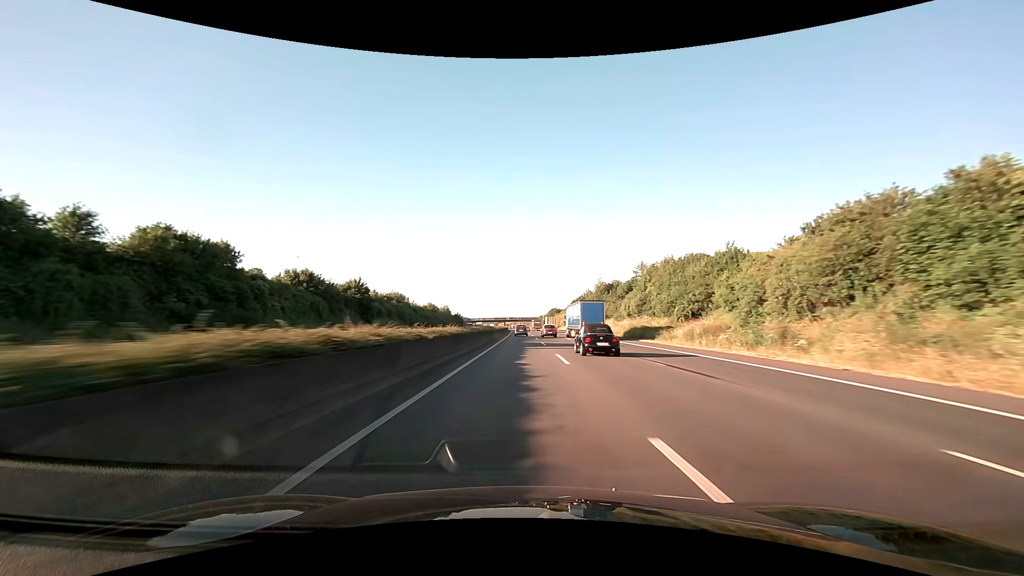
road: motorway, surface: asphalt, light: Day
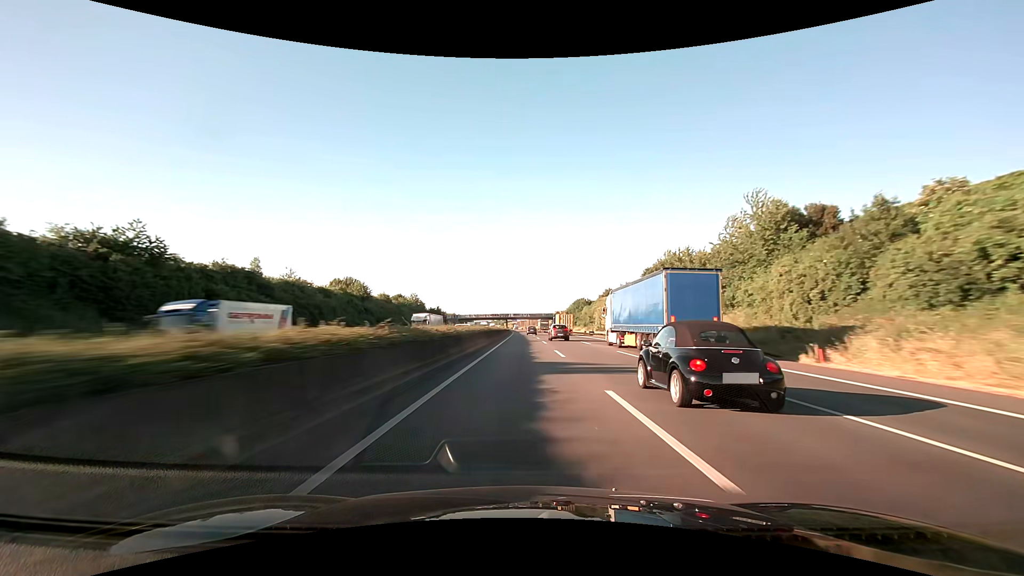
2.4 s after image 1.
(-0.6, +85.4) m; -1°
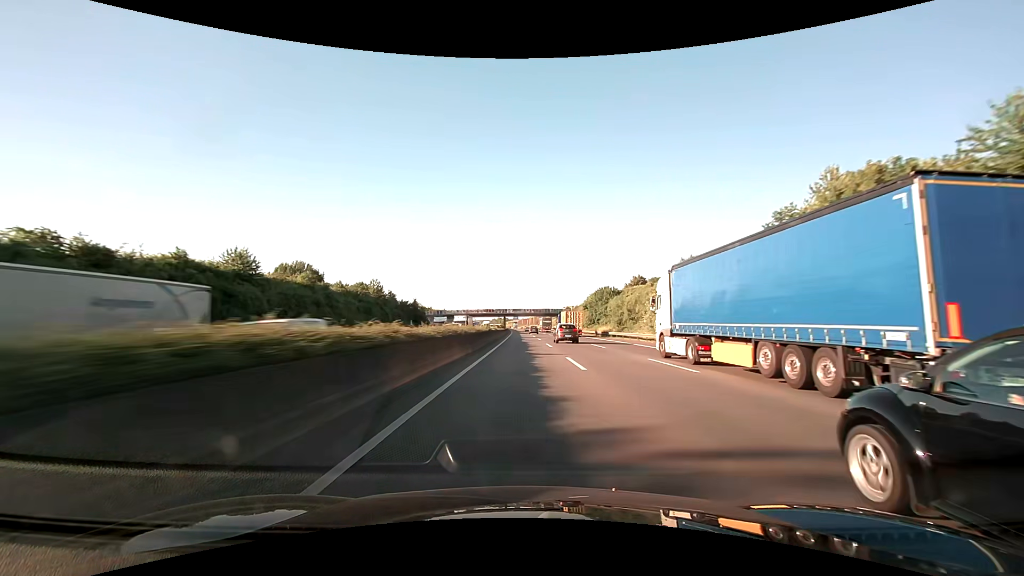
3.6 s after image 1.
(-0.1, +42.8) m; 0°
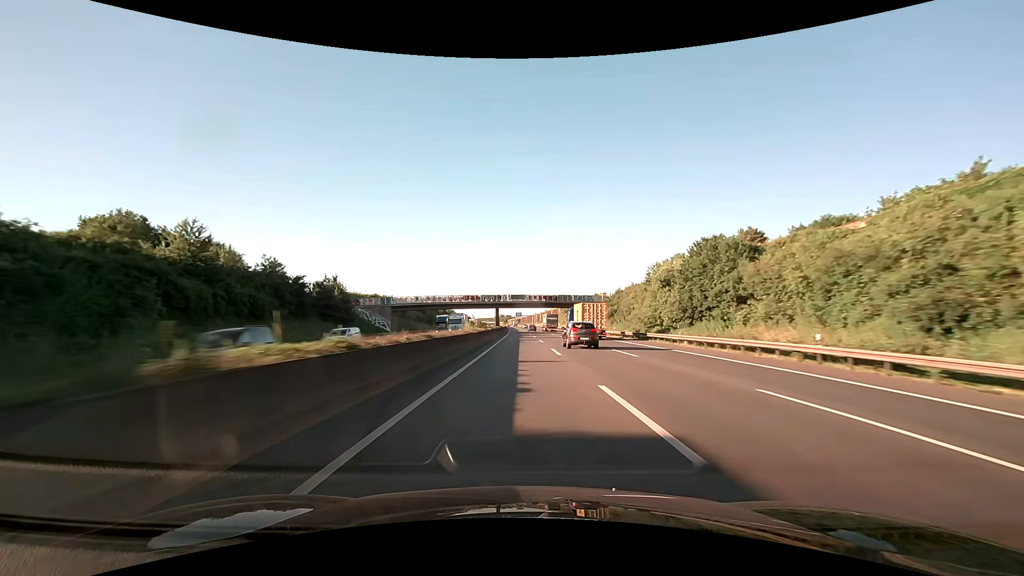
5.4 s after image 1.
(-0.2, +64.3) m; 0°
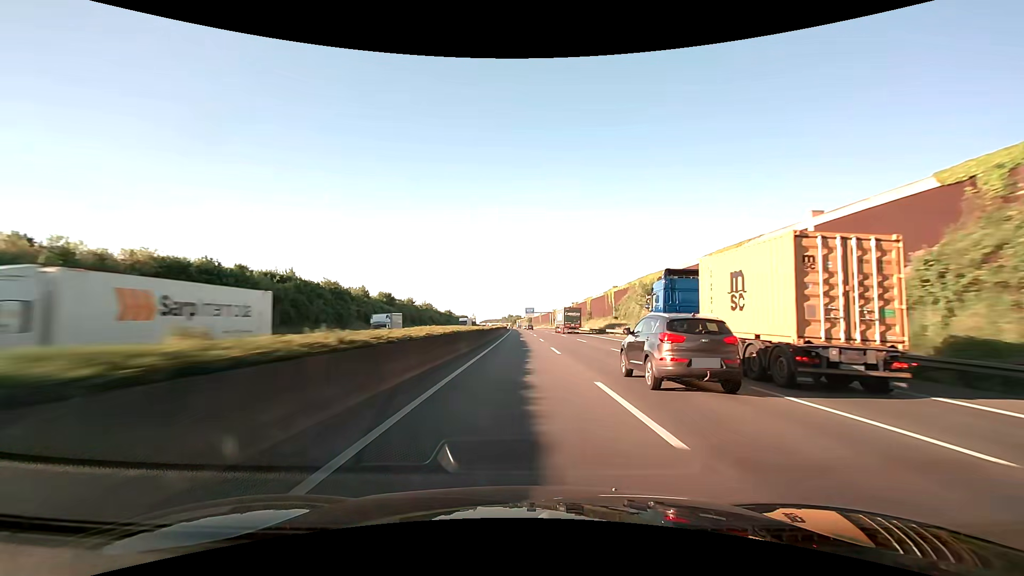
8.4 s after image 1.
(-1.4, +107.3) m; -1°
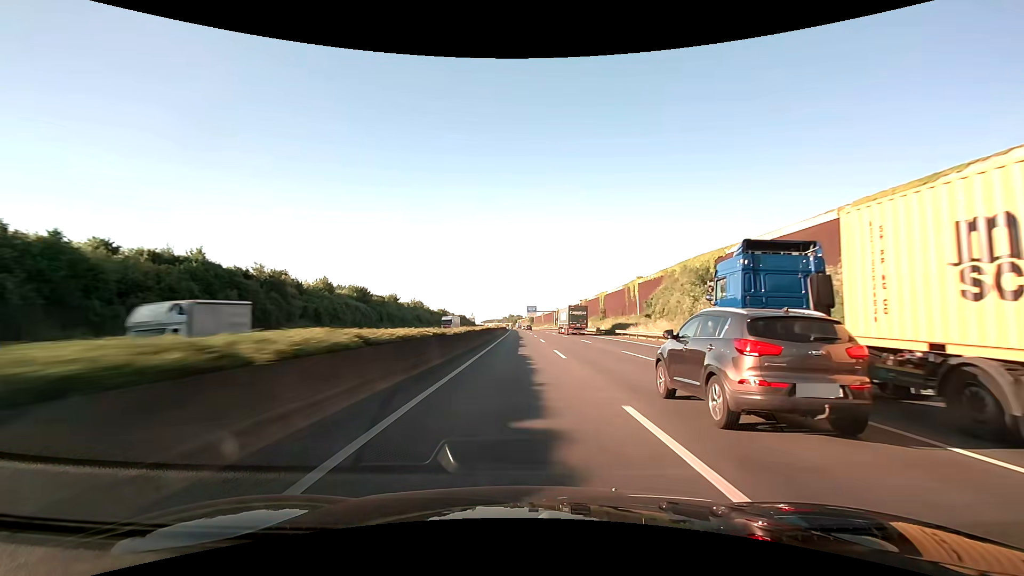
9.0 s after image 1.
(-0.1, +21.5) m; 0°
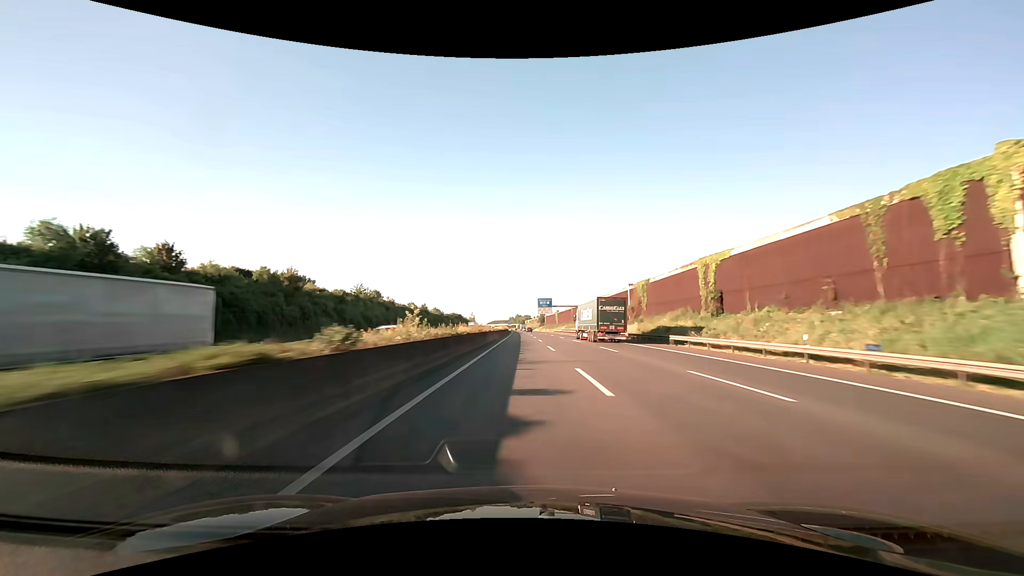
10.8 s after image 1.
(-0.4, +64.3) m; -1°
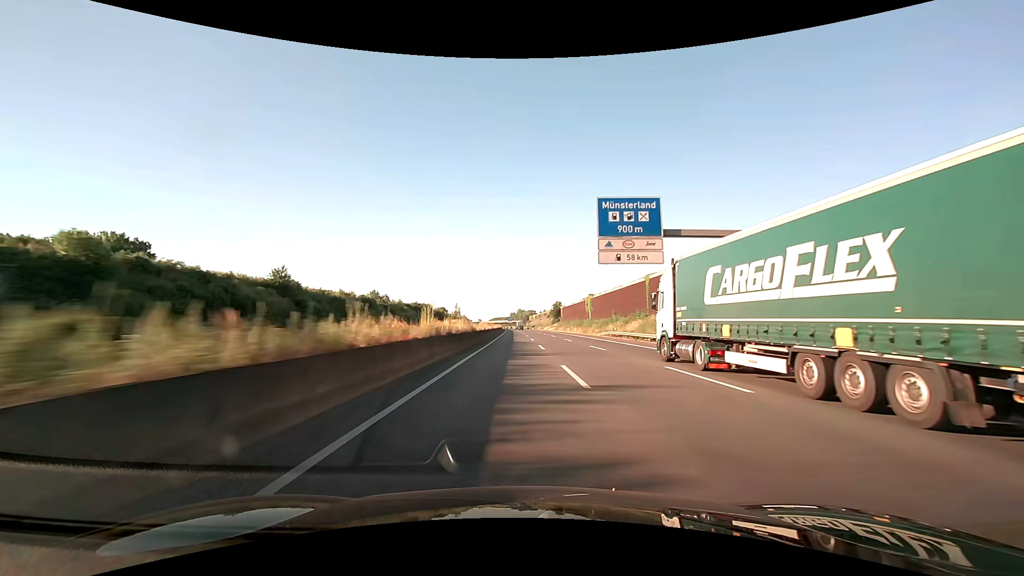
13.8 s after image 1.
(-0.8, +106.9) m; -1°
(0, +10) (0, +20) (0, +30) (0, +40) (0, +50) (0, +60) (0, +70) (0, +80) (0, +90) (0, +100) m
